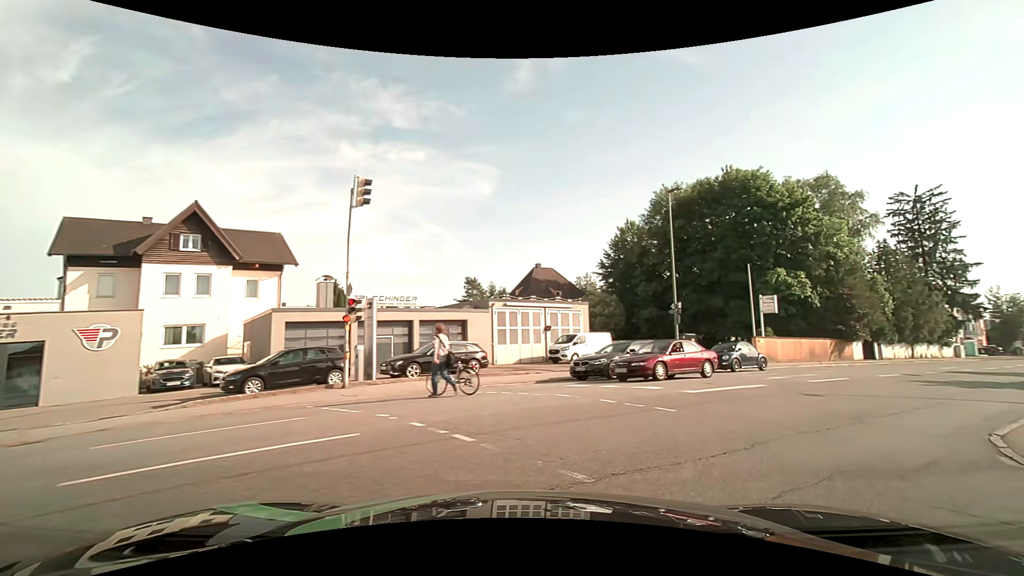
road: residential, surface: asphalt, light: Day
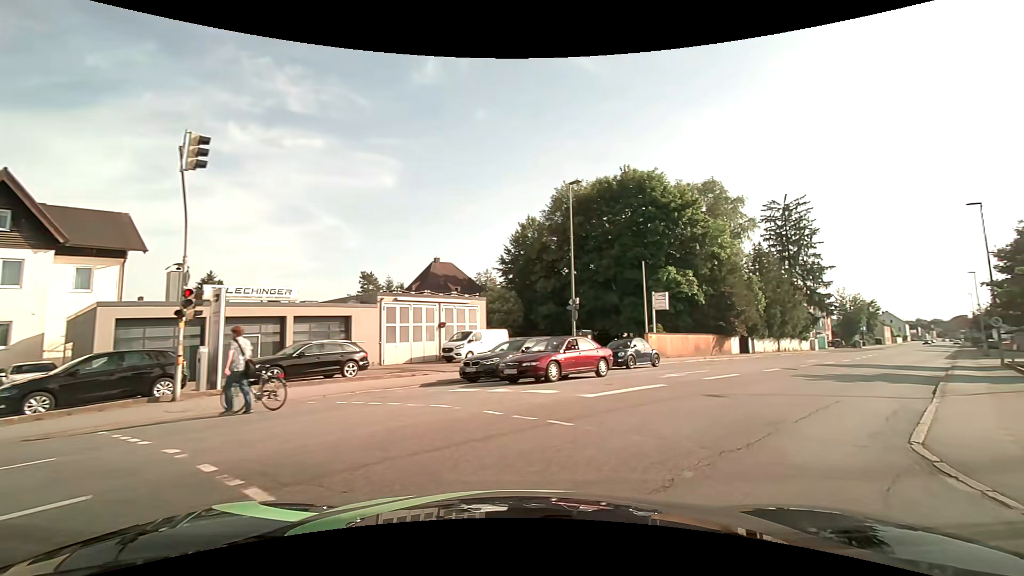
(+0.2, +2.1) m; +10°
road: tertiary
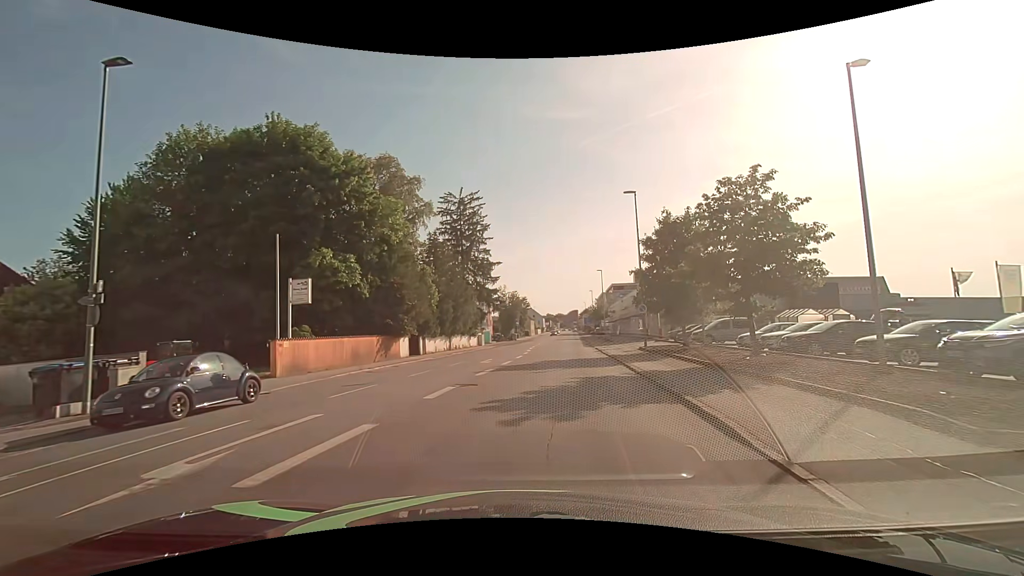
(+4.2, +10.4) m; +37°
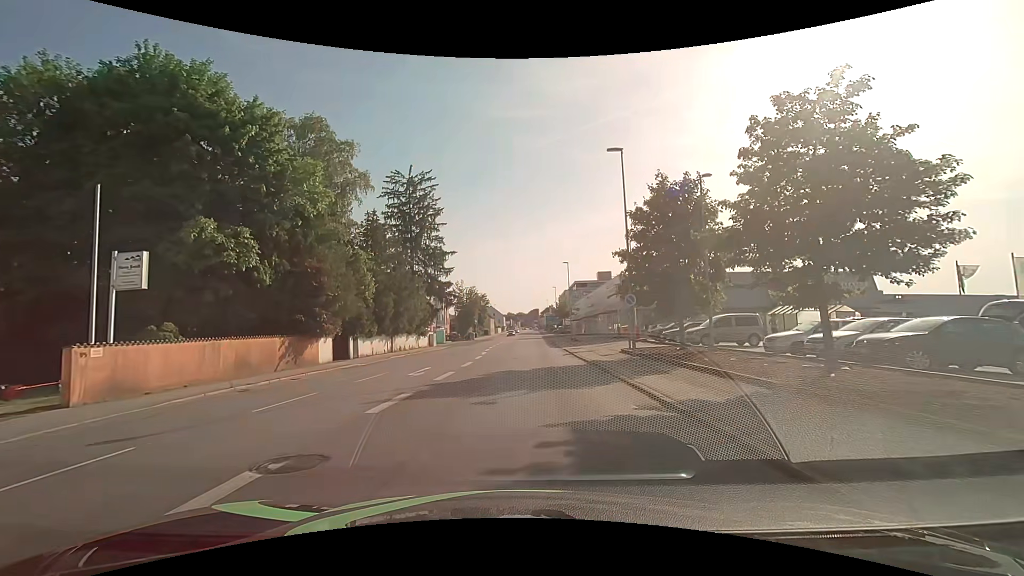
(+0.5, +8.0) m; +5°
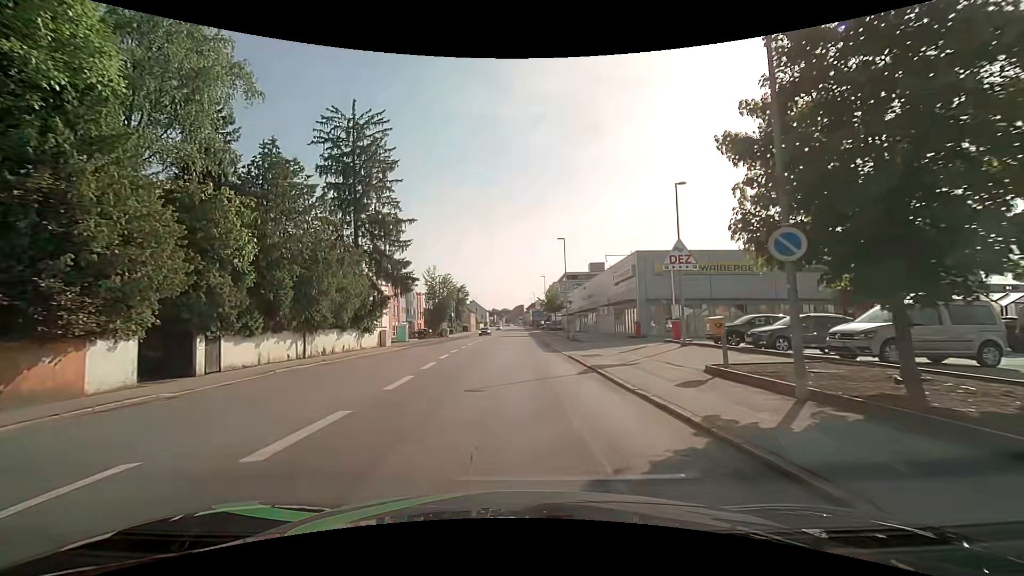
(+0.5, +15.6) m; +3°
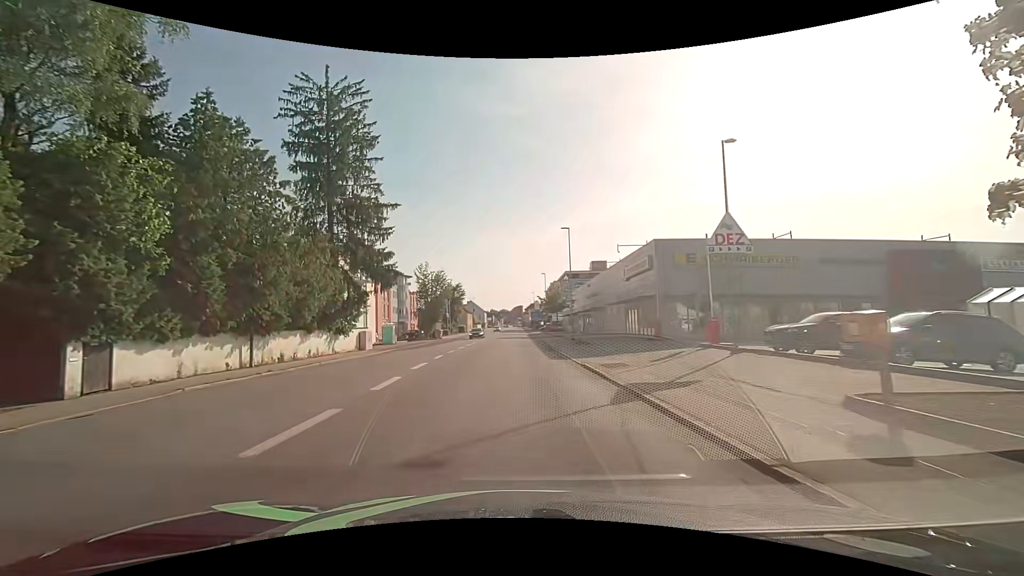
(0.0, +5.9) m; 0°
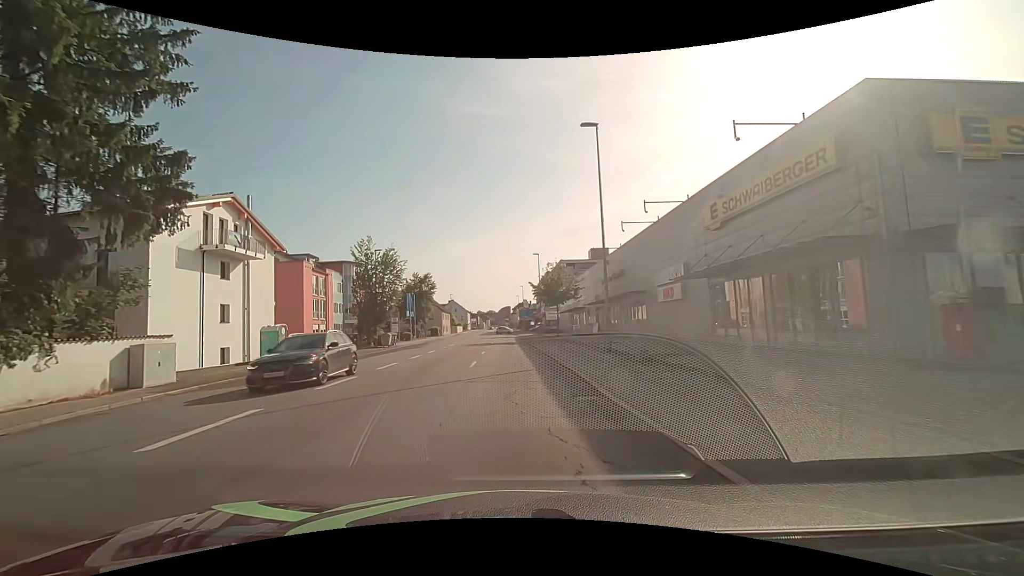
(+0.5, +23.1) m; +2°
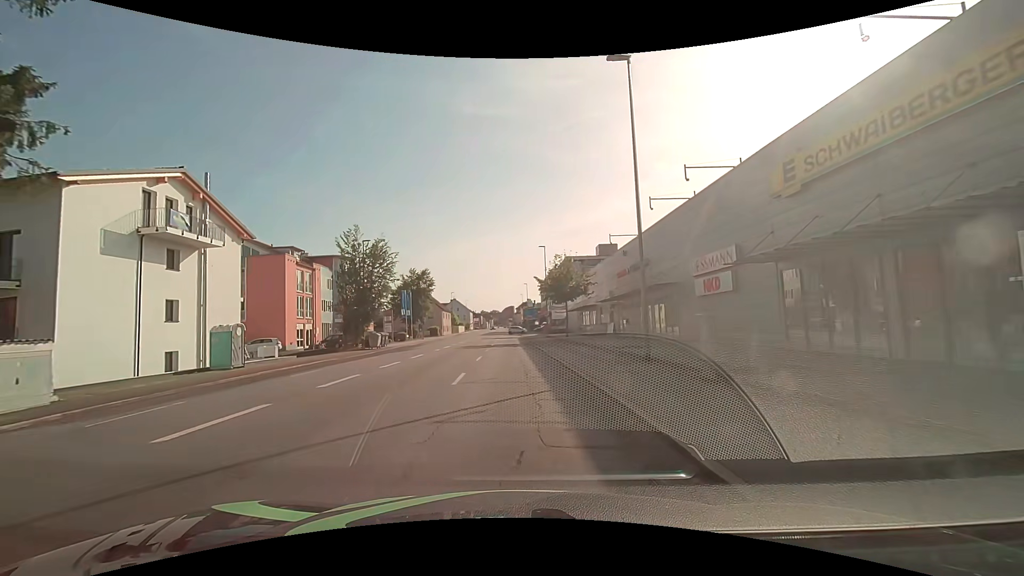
(-0.1, +5.7) m; -1°
(0, +10) (0, +20) (0, +30) (0, +40) (0, +50) (0, +60) (-1, +70) (-1, +80) (-1, +90) (-1, +100) m
